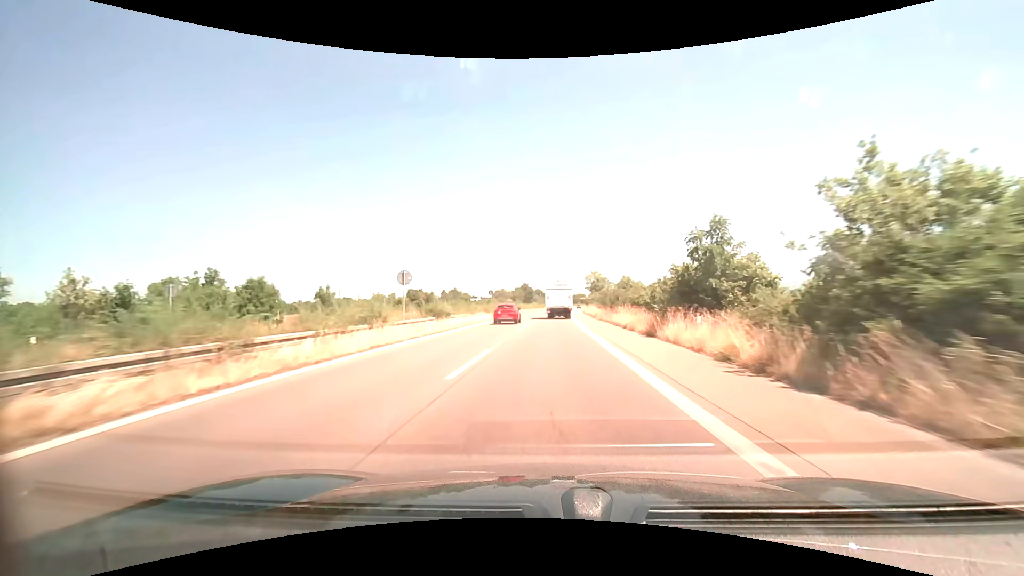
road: trunk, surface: asphalt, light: Day
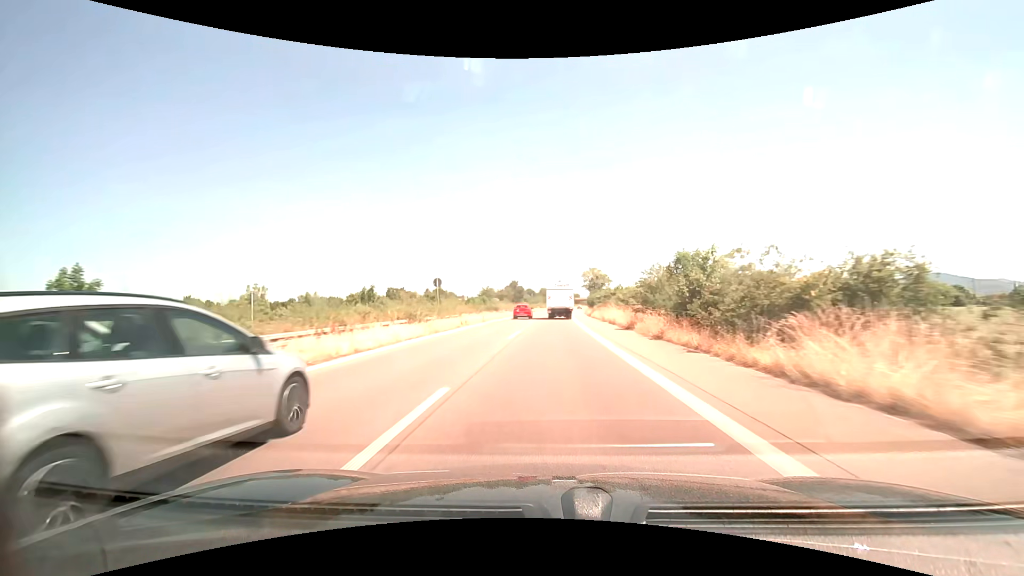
(+0.1, +25.1) m; +1°
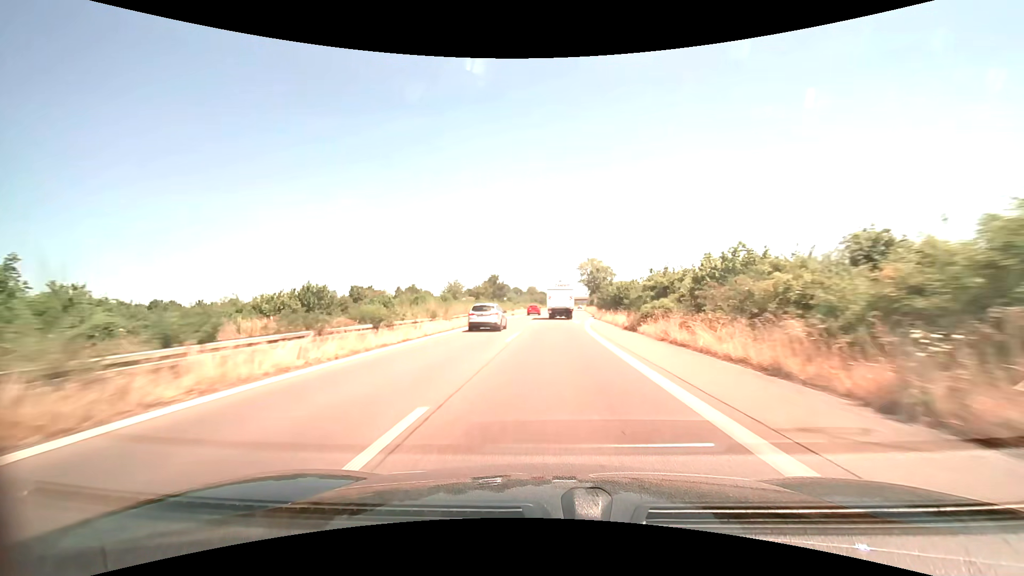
(+0.6, +37.7) m; +1°
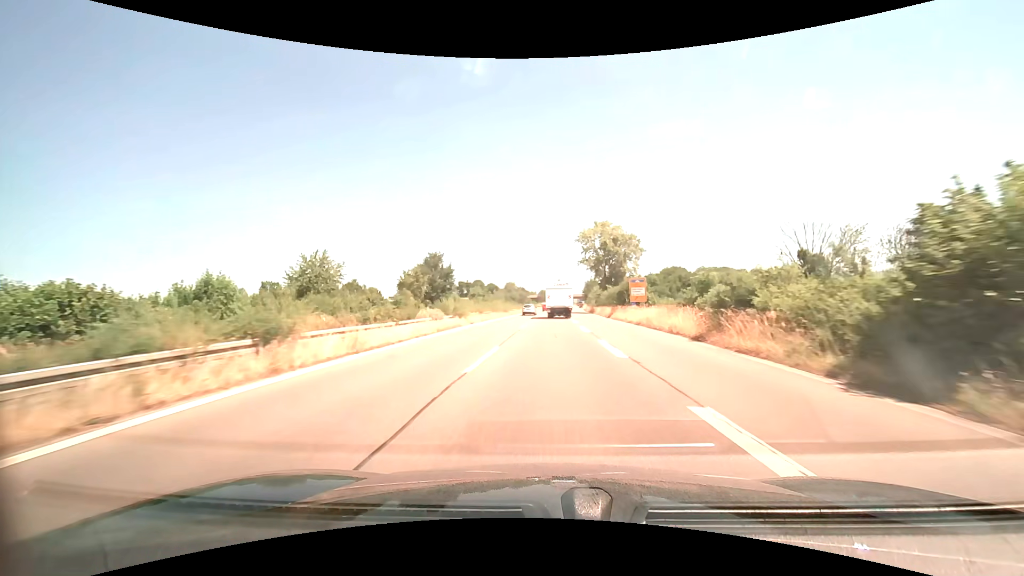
(+1.1, +63.2) m; +2°
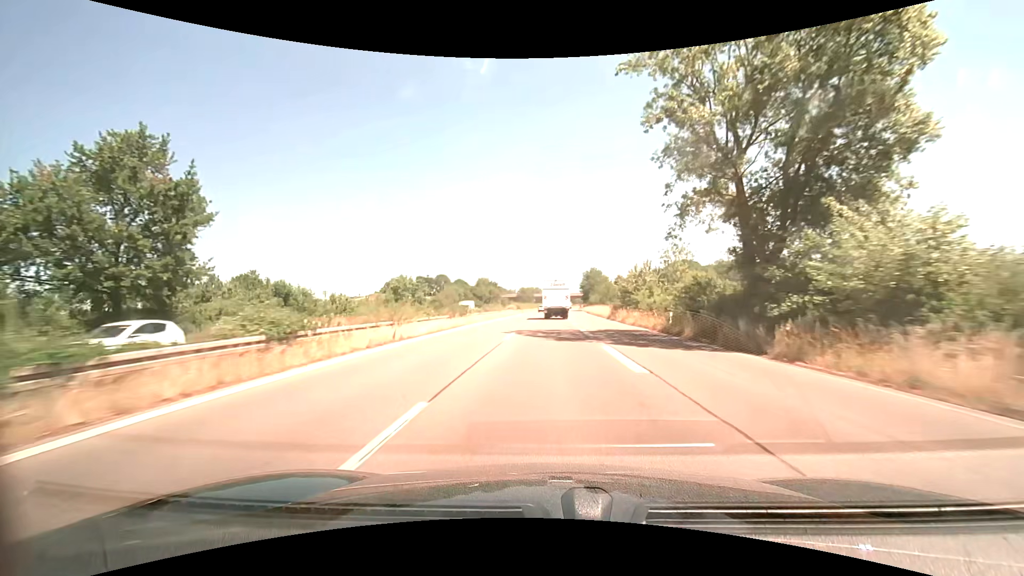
(+1.1, +63.4) m; +2°
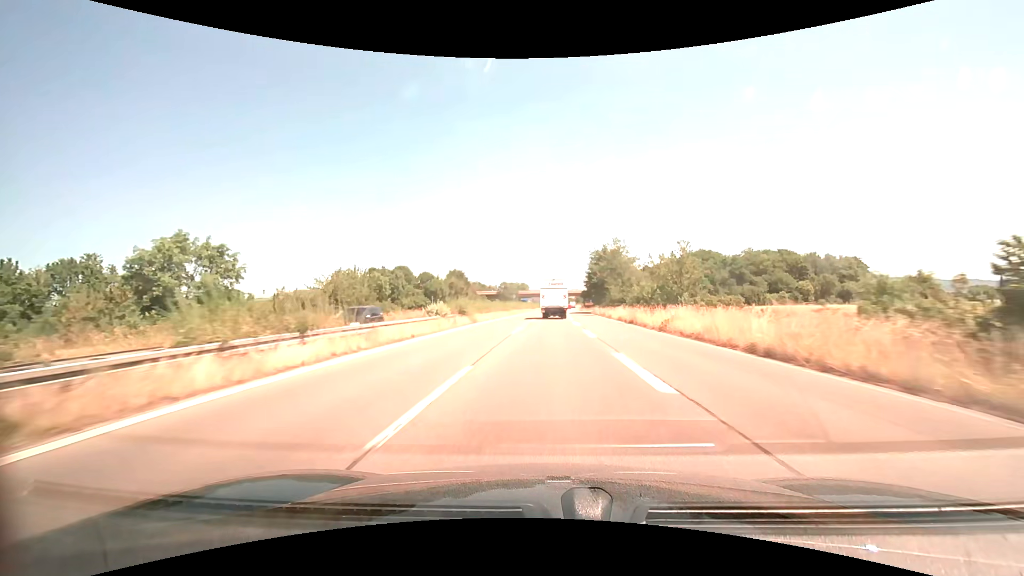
(+0.6, +50.5) m; +1°
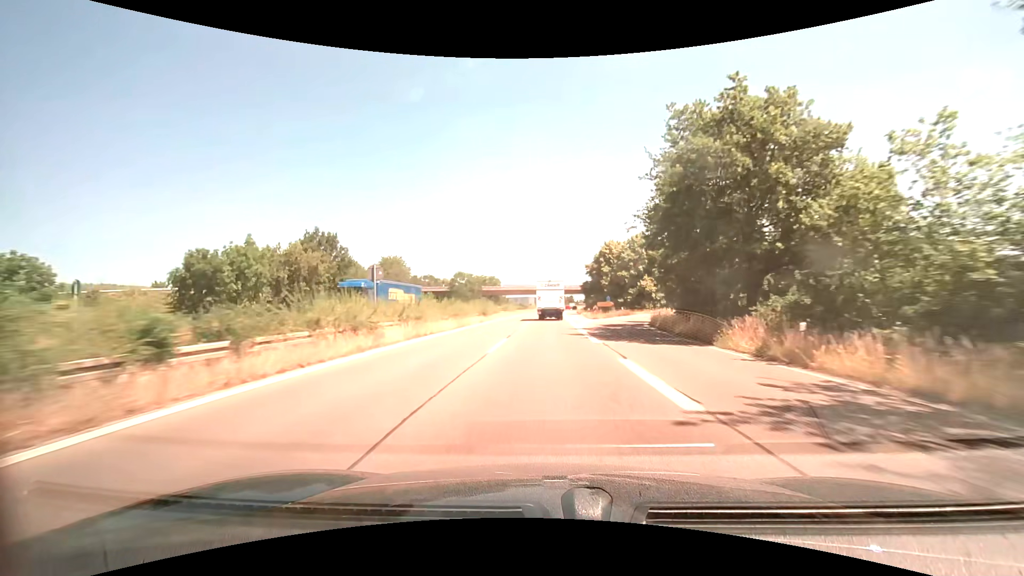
(+1.2, +62.8) m; +2°
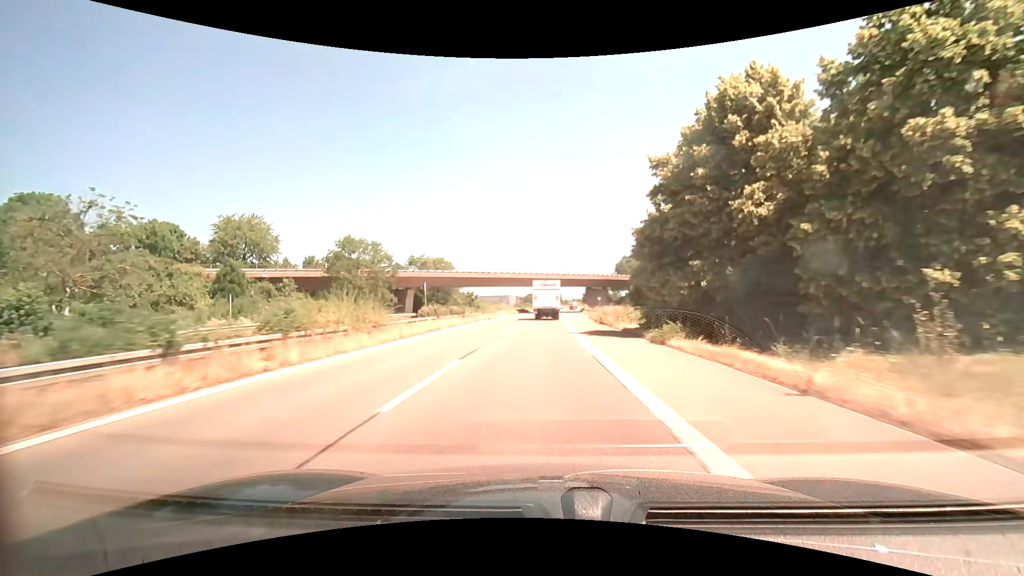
(+1.1, +62.4) m; +2°
(0, +10) (0, +20) (0, +30) (0, +40) (0, +50) (0, +60) (0, +70) (+1, +80) (+1, +90) (+1, +100) m
